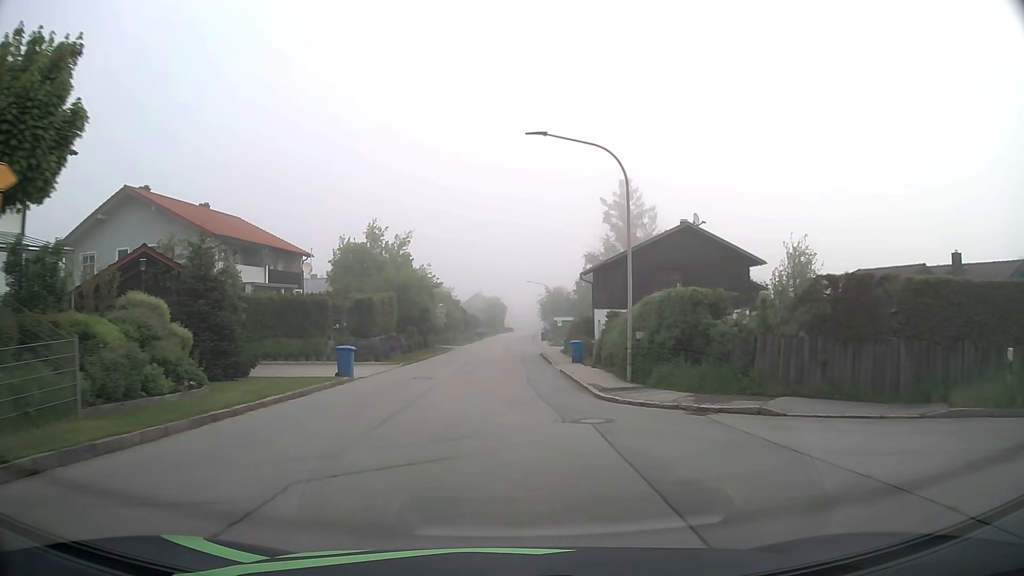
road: tertiary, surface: asphalt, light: Day
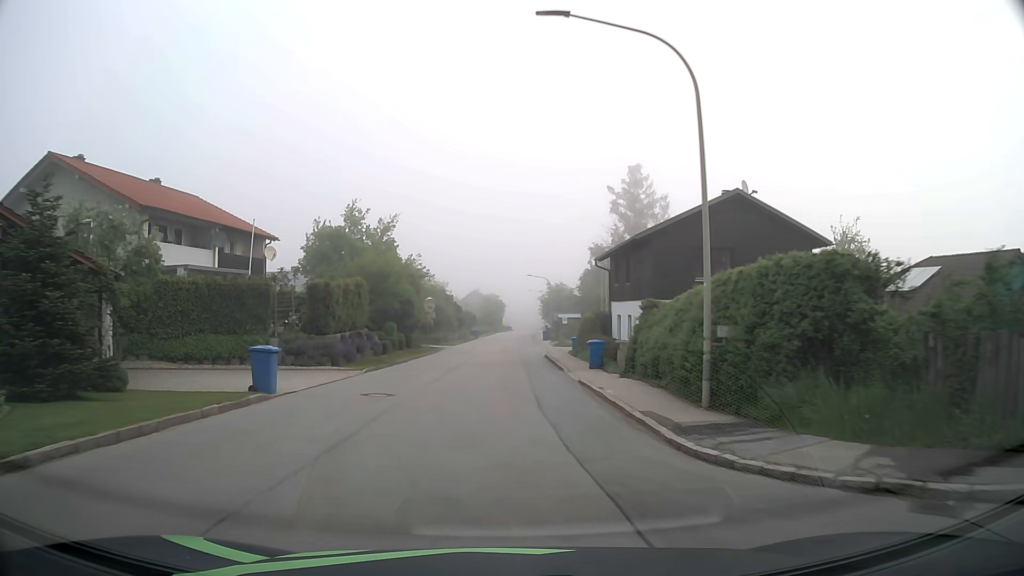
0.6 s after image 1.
(0.0, +7.7) m; 0°
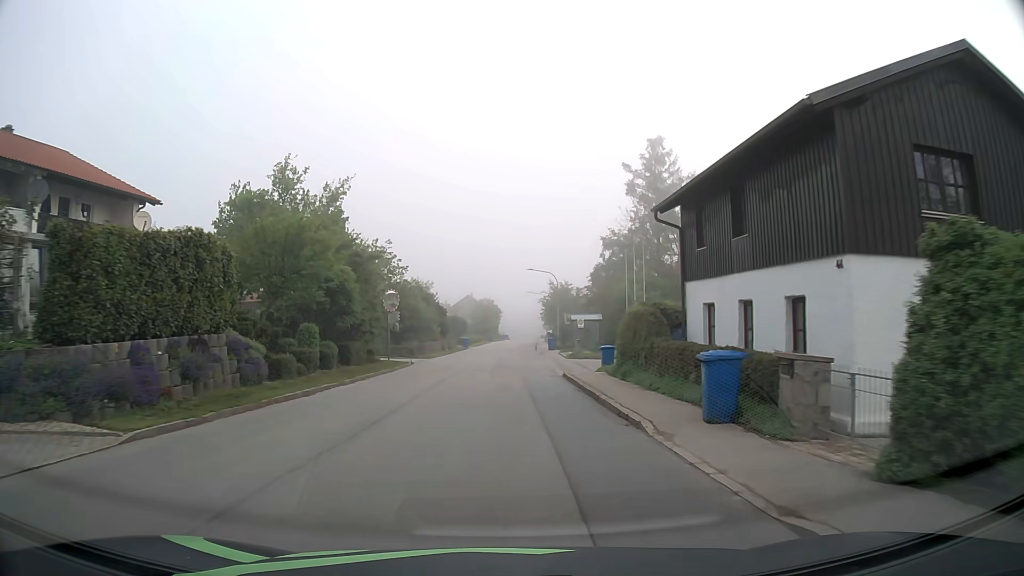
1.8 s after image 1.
(+0.1, +15.5) m; 0°
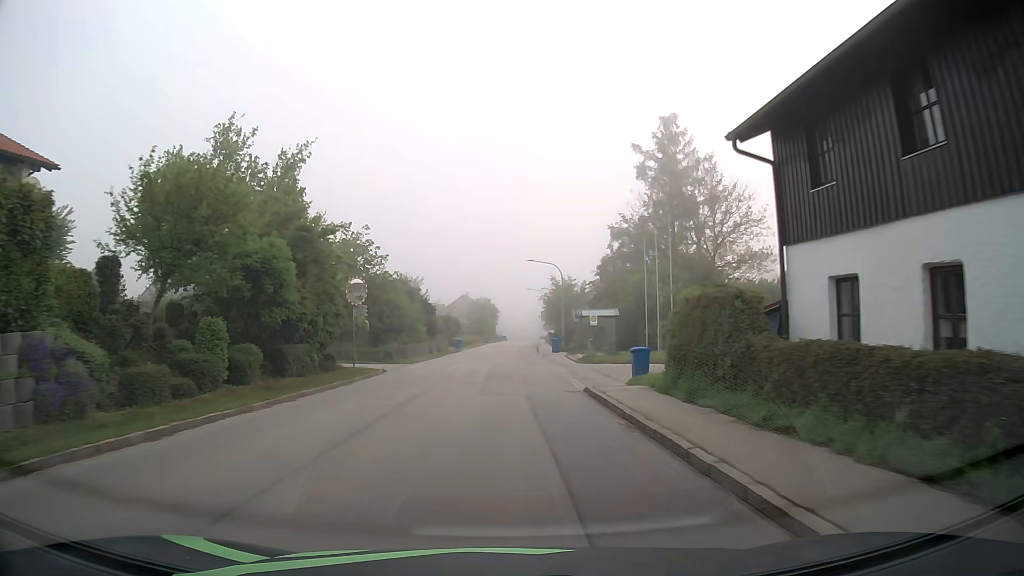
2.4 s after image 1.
(0.0, +7.7) m; 0°
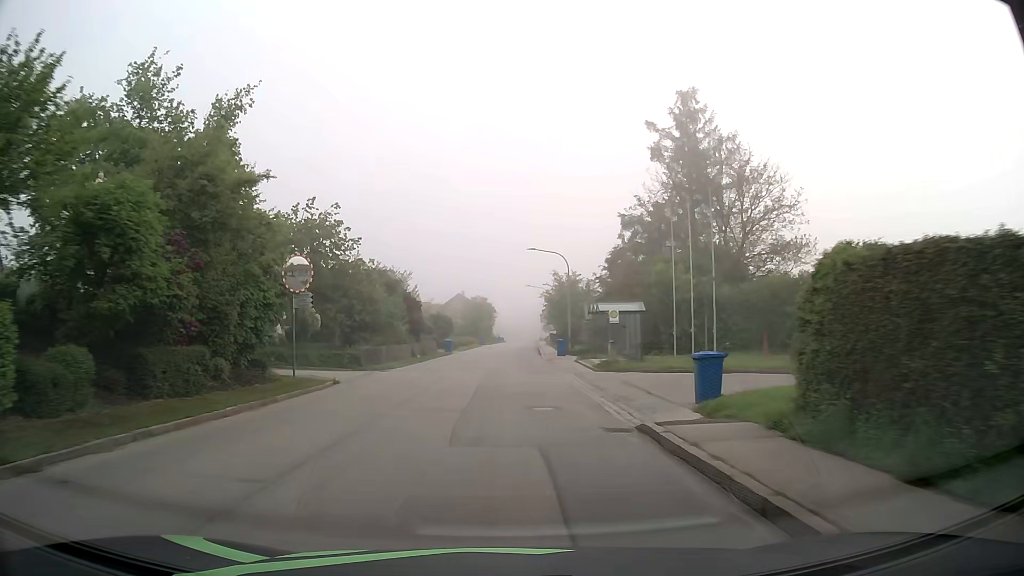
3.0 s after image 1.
(0.0, +7.8) m; 0°
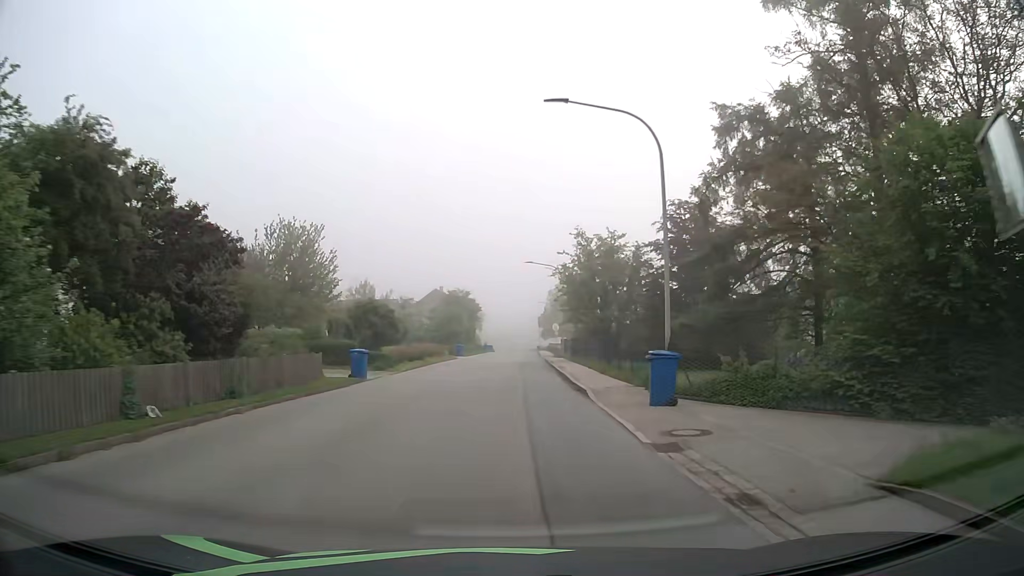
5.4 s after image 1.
(+0.1, +31.1) m; +1°
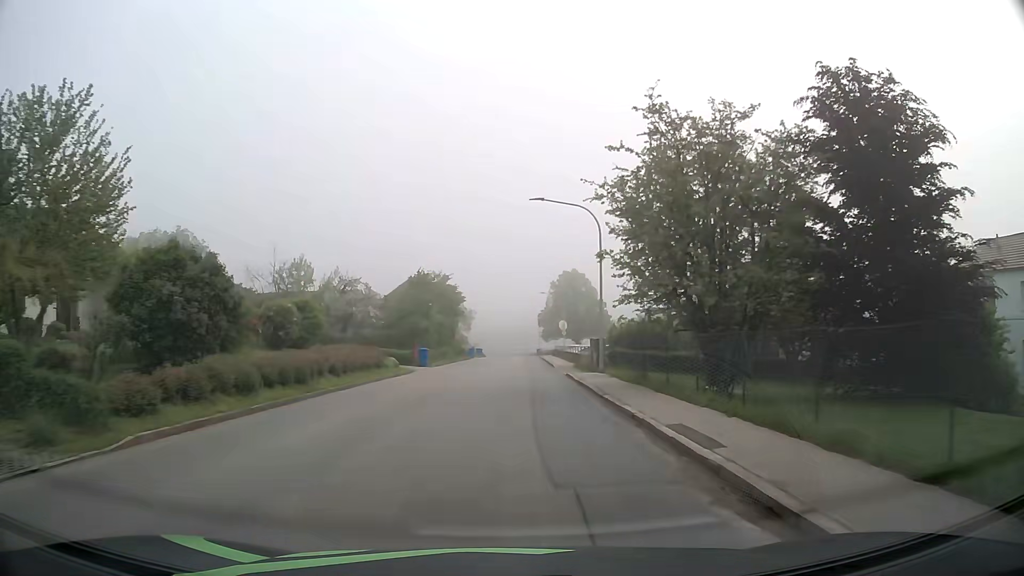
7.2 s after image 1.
(+0.1, +23.2) m; 0°
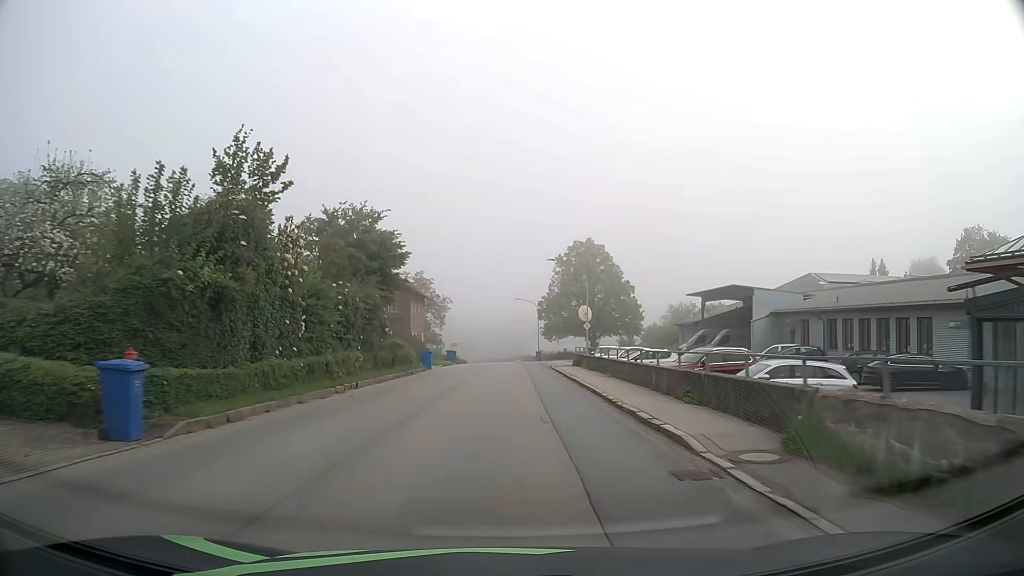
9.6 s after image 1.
(+0.2, +31.1) m; +1°
(0, +10) (0, +20) (0, +30) (0, +40) (0, +50) (0, +60) (0, +70) (0, +80) (-1, +90) (-2, +100) m
